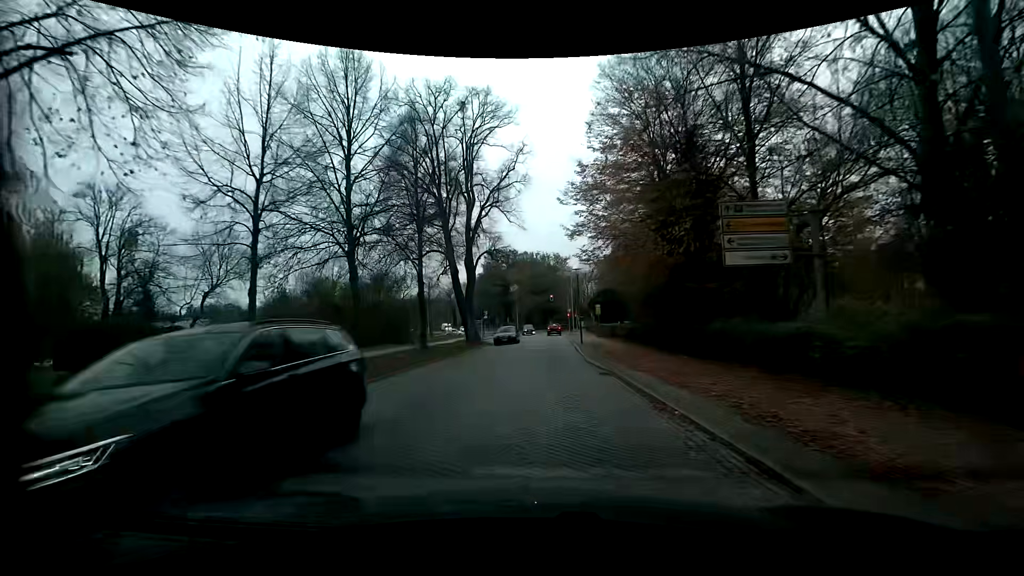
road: residential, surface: sett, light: Day
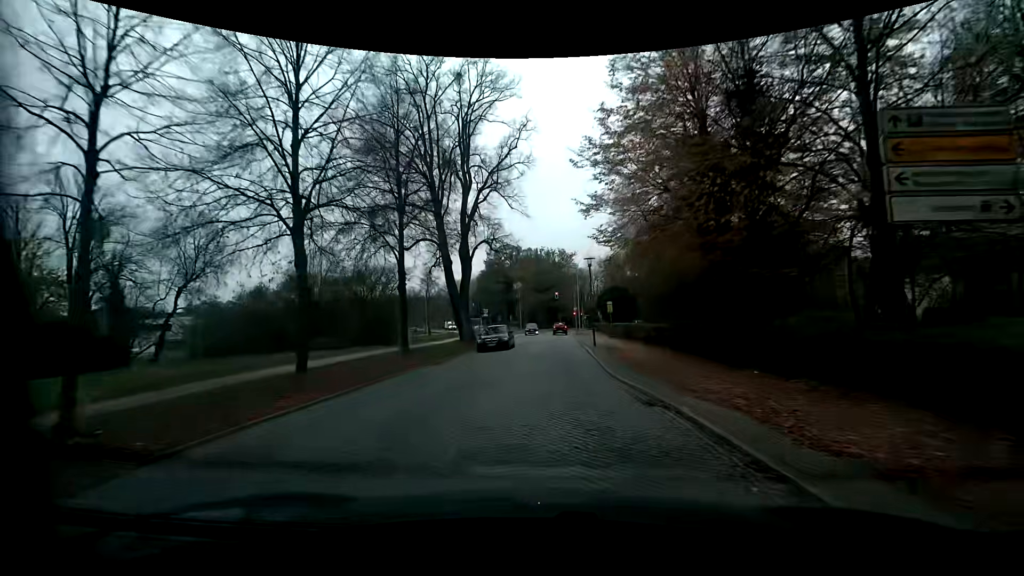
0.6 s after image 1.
(0.0, +4.9) m; 0°
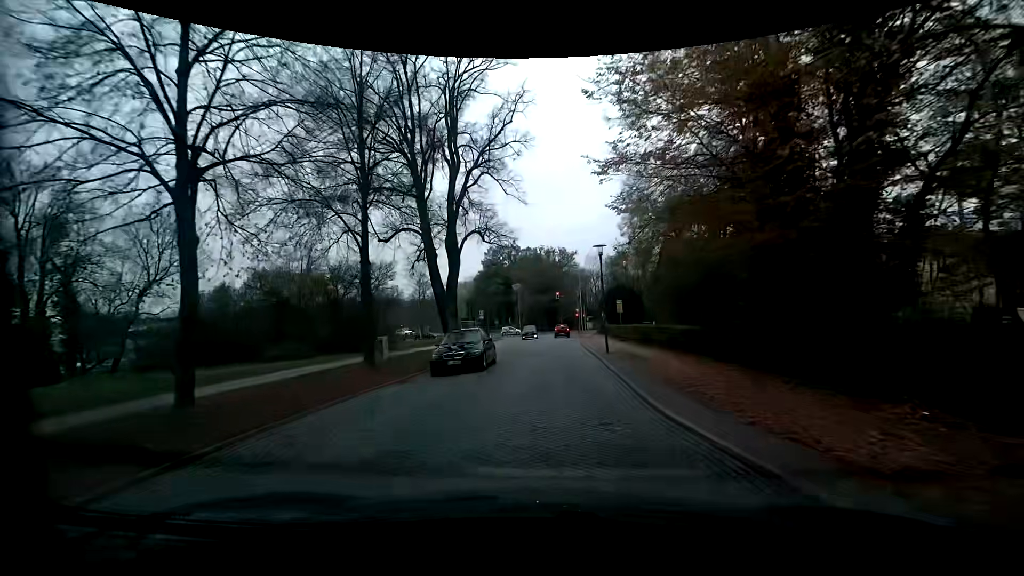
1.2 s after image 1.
(0.0, +4.9) m; 0°
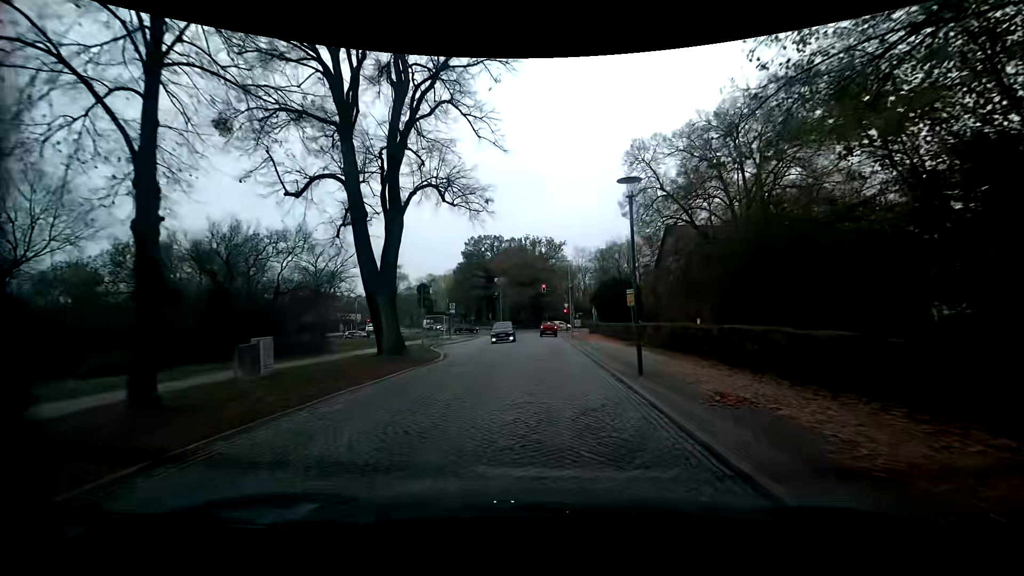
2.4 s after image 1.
(+0.1, +10.0) m; +2°
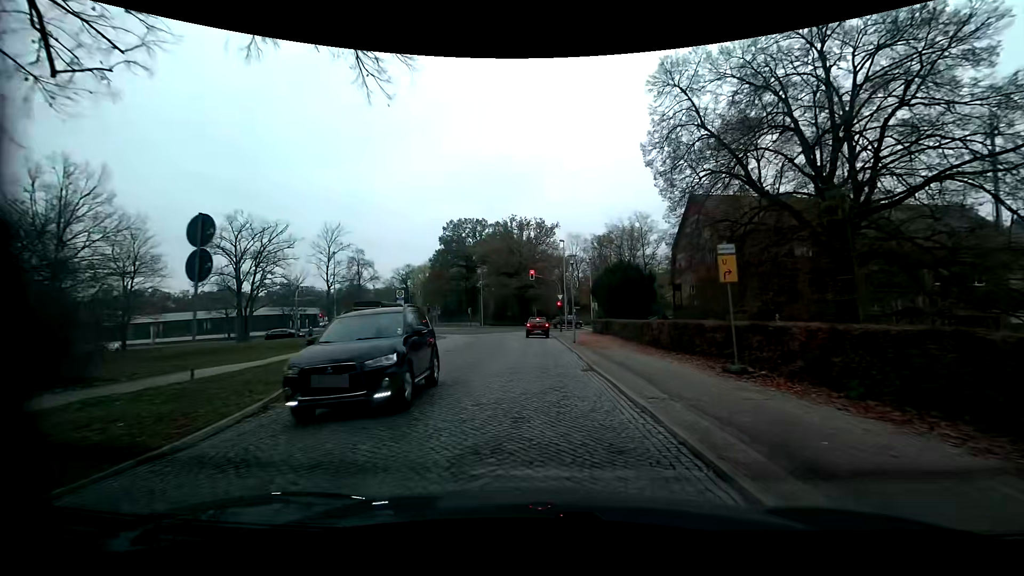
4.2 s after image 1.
(+0.1, +14.8) m; +1°
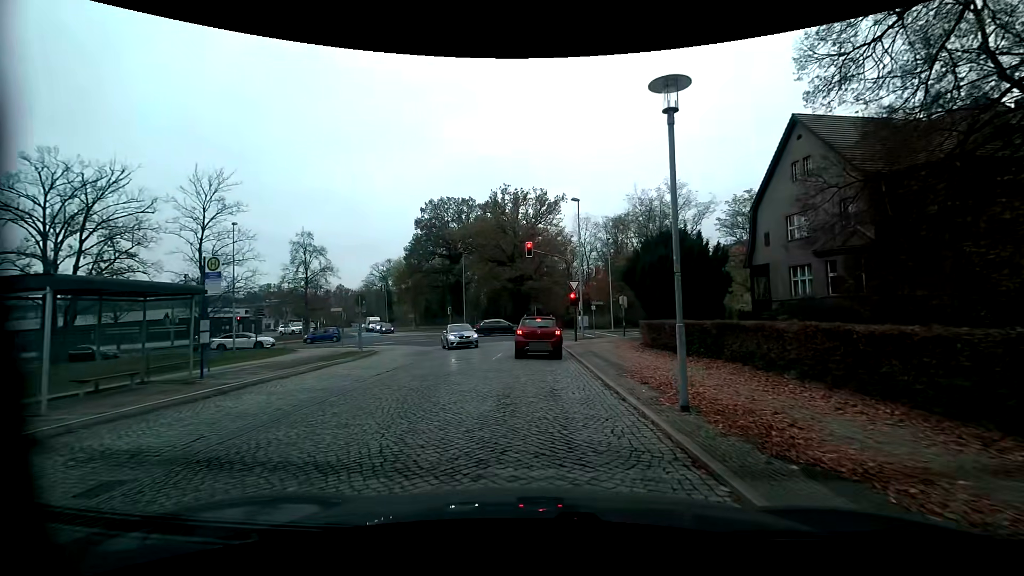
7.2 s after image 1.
(-0.1, +19.4) m; -1°
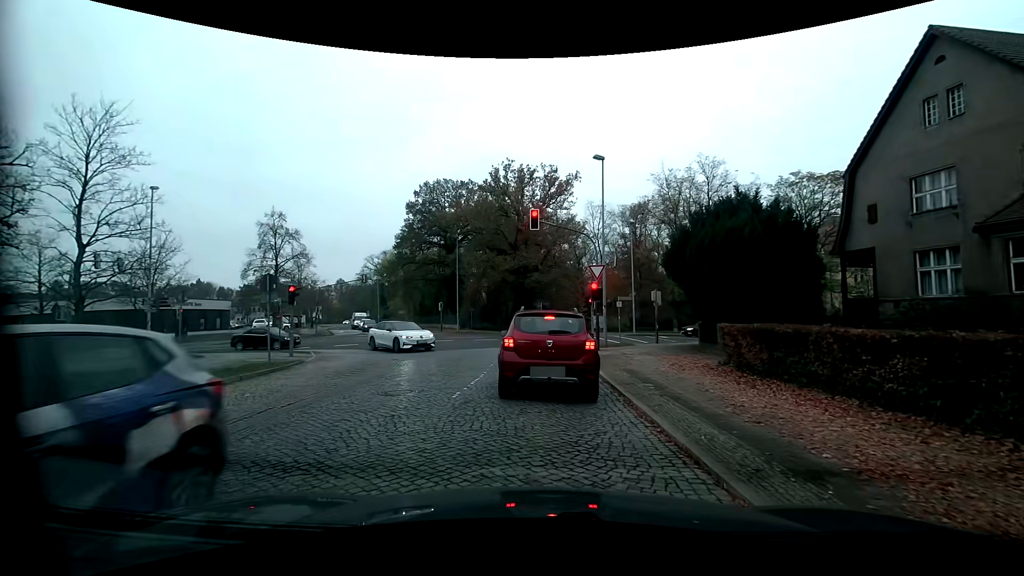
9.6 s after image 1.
(+0.1, +9.0) m; +2°
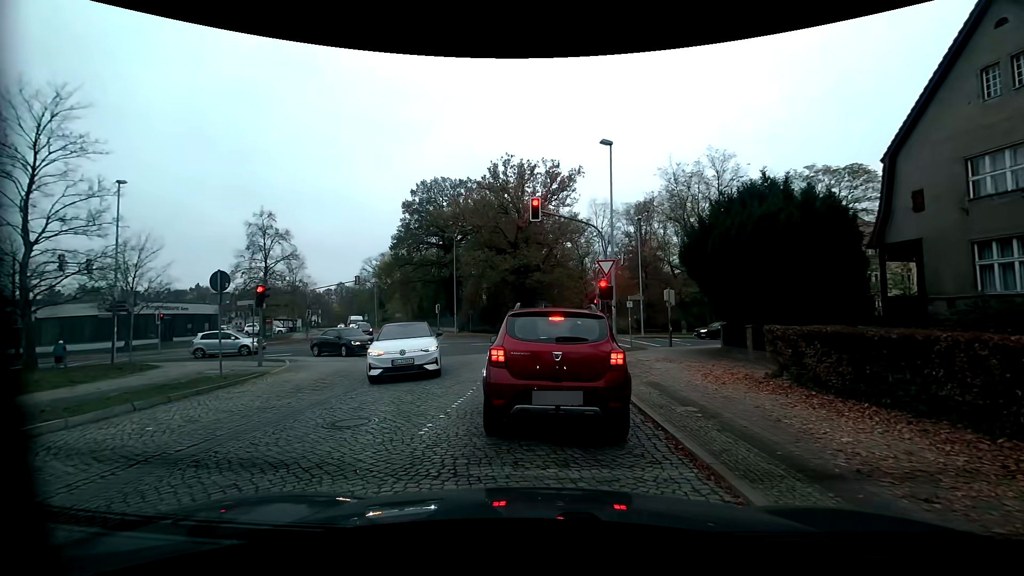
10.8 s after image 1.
(0.0, +2.6) m; -1°
